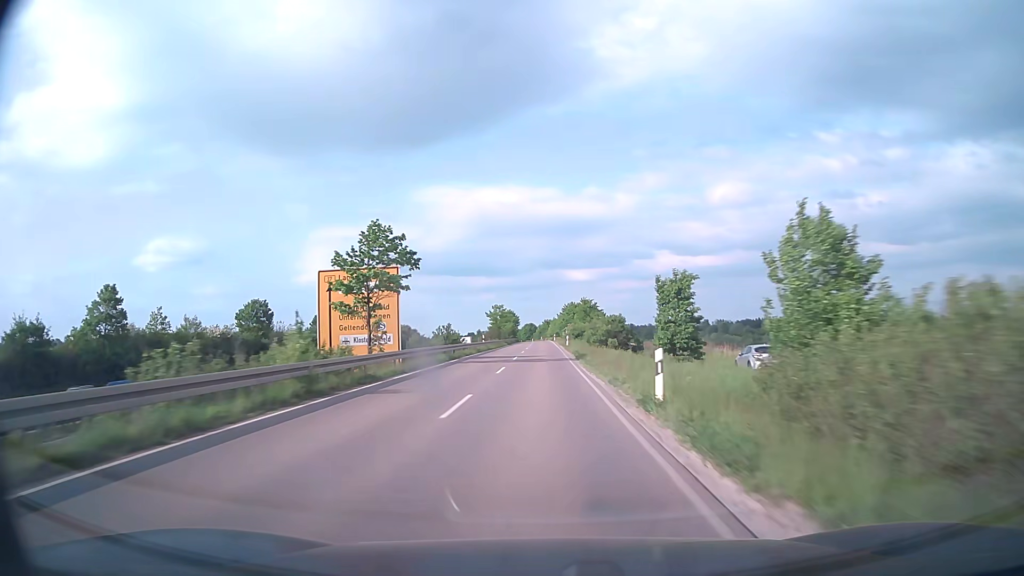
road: secondary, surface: asphalt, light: Day
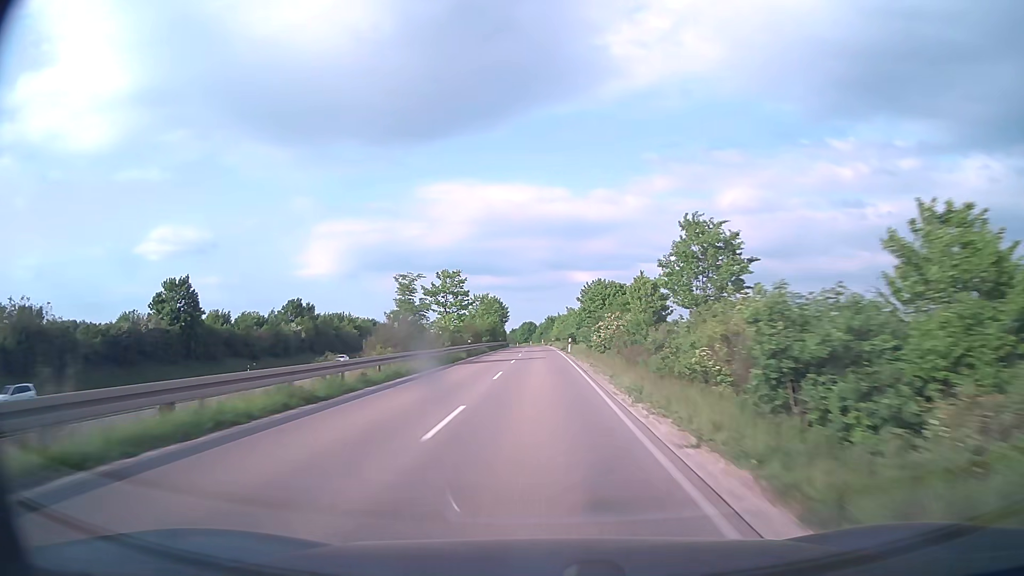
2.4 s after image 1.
(-0.1, +62.2) m; 0°
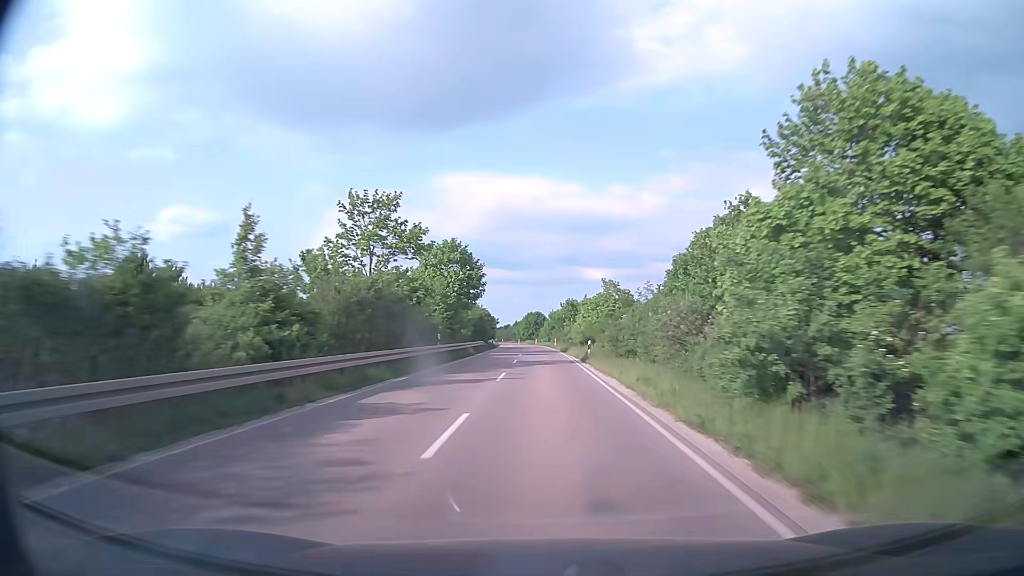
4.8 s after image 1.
(-0.5, +61.4) m; -1°
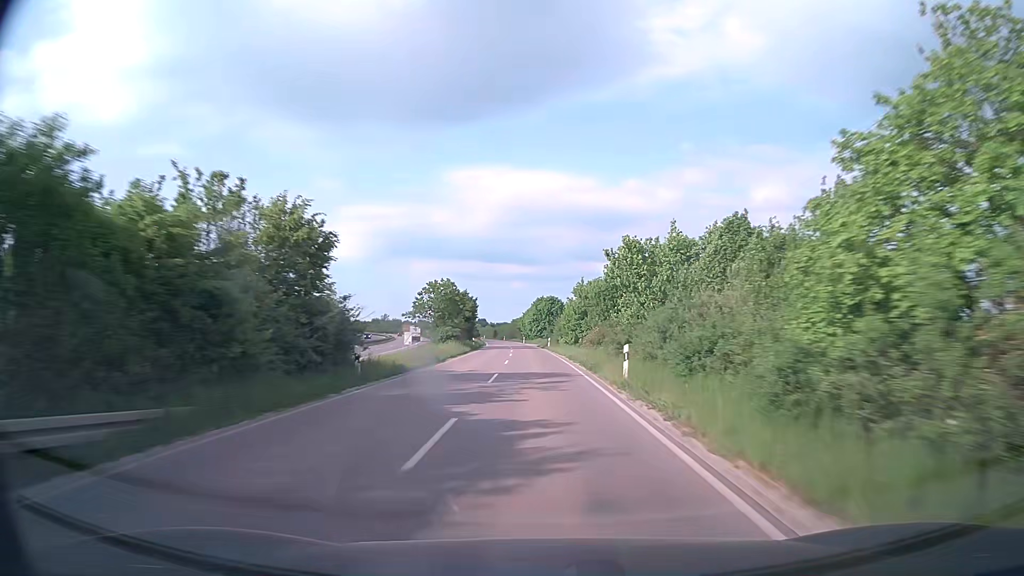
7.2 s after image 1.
(-0.4, +60.9) m; -1°
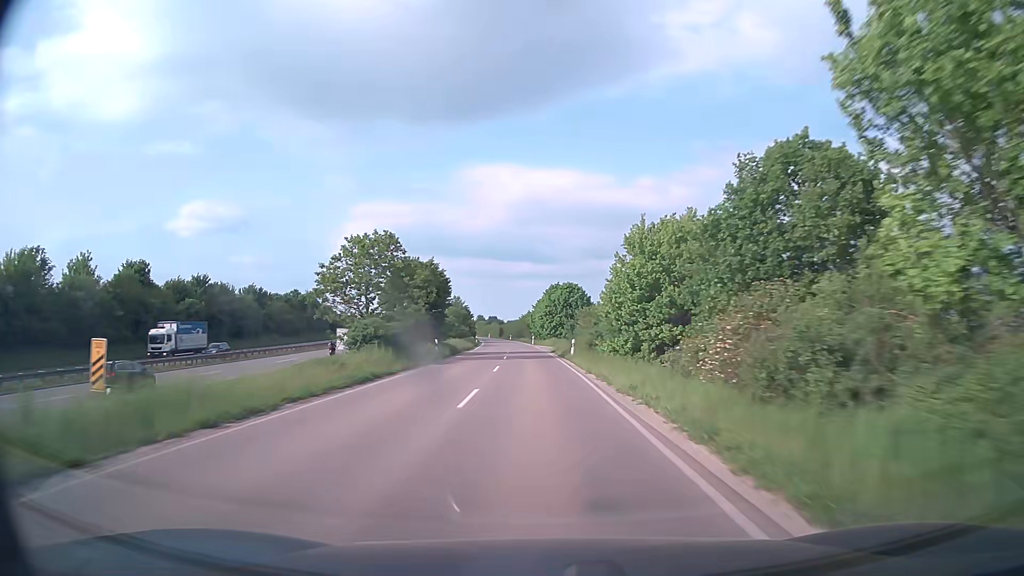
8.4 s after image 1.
(-0.2, +30.4) m; -1°
(0, +10) (0, +20) (0, +30) (-1, +40) (-1, +50) (-2, +60) (-2, +70) (-3, +80) (-4, +90) (-5, +100) m
